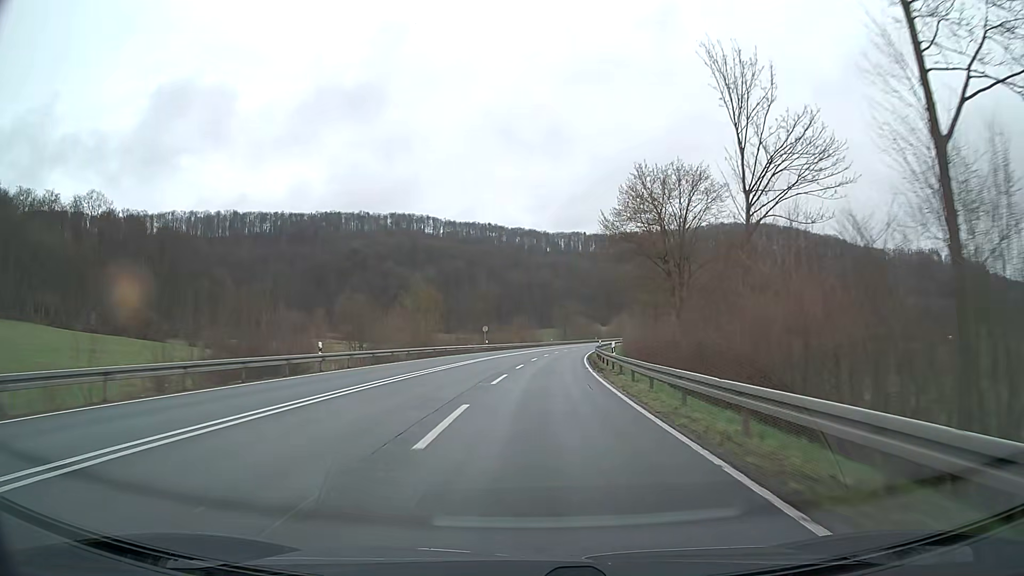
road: primary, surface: asphalt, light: Day
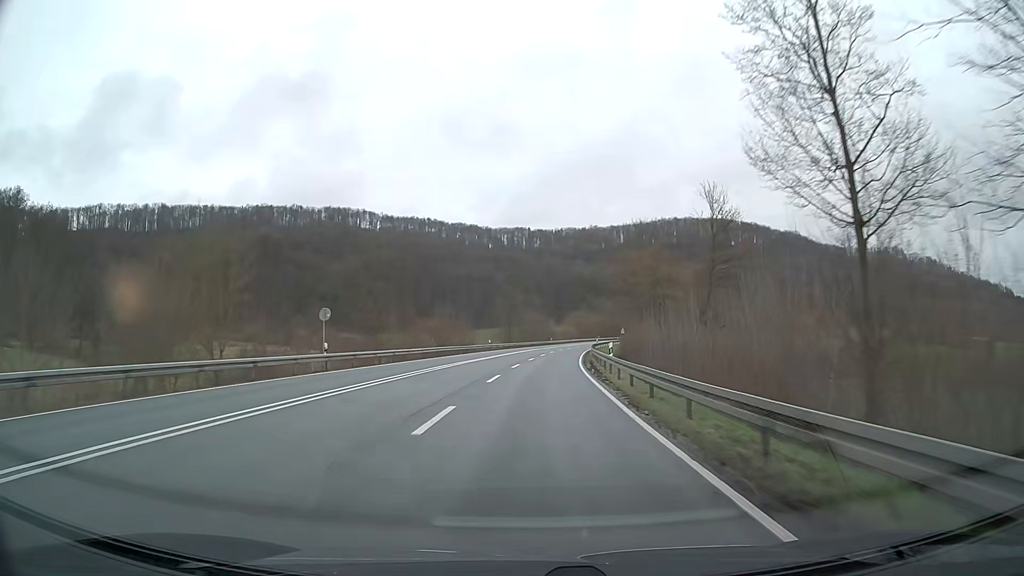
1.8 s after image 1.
(+2.1, +46.2) m; +5°
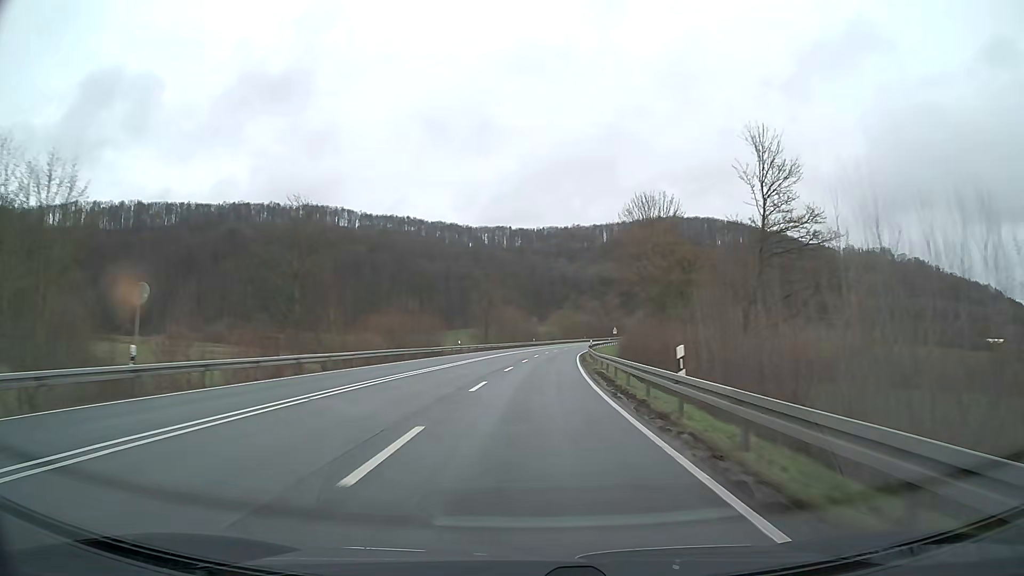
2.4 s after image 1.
(+0.1, +15.5) m; +1°
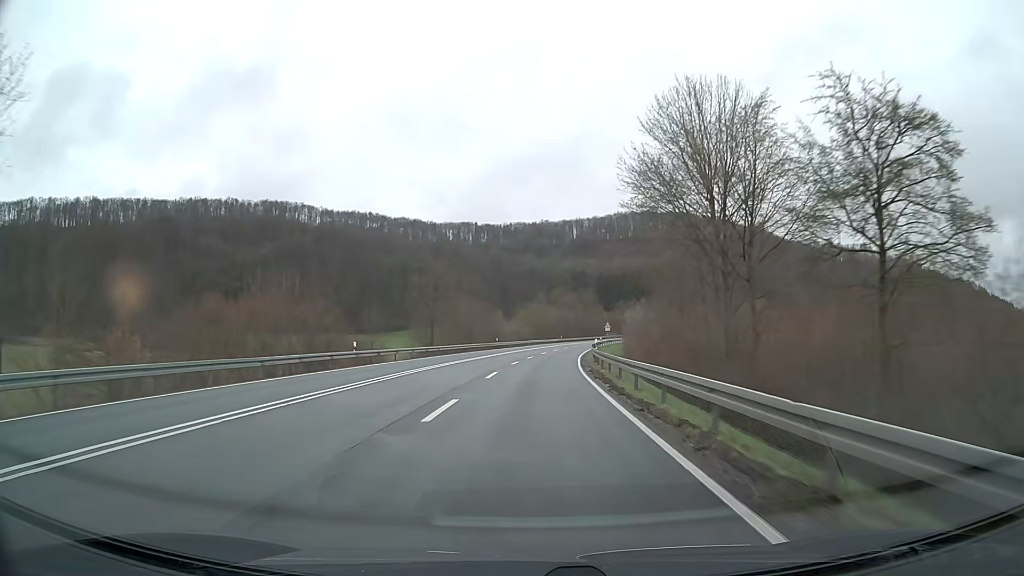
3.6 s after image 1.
(+0.8, +31.1) m; +3°
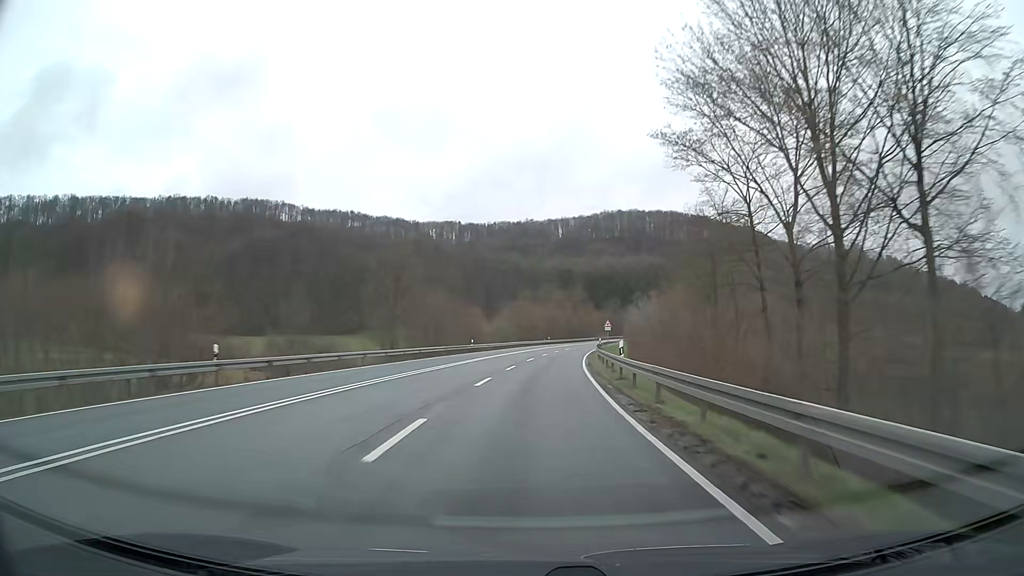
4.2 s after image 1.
(+0.2, +15.6) m; +1°
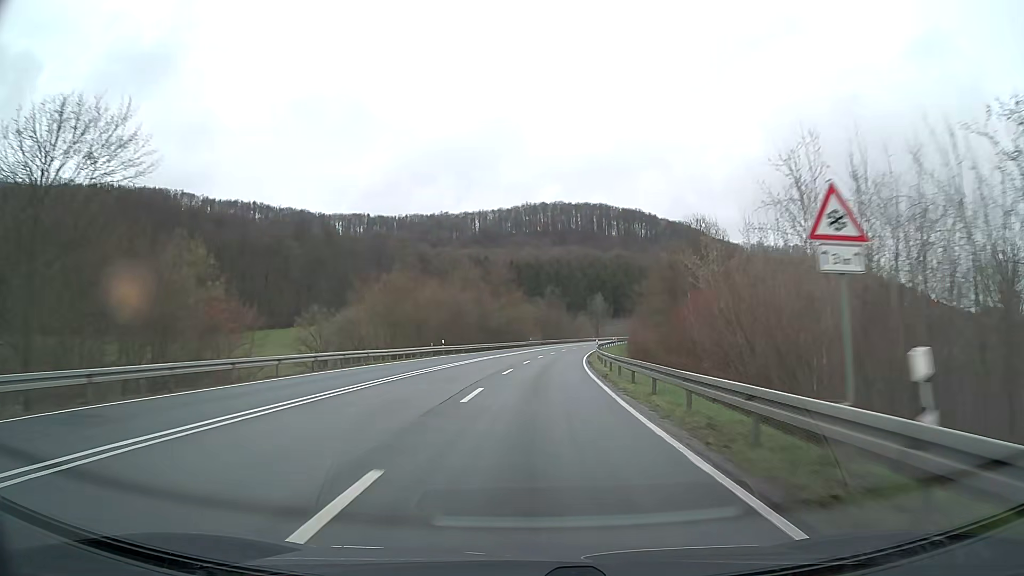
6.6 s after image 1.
(+3.7, +62.5) m; +7°
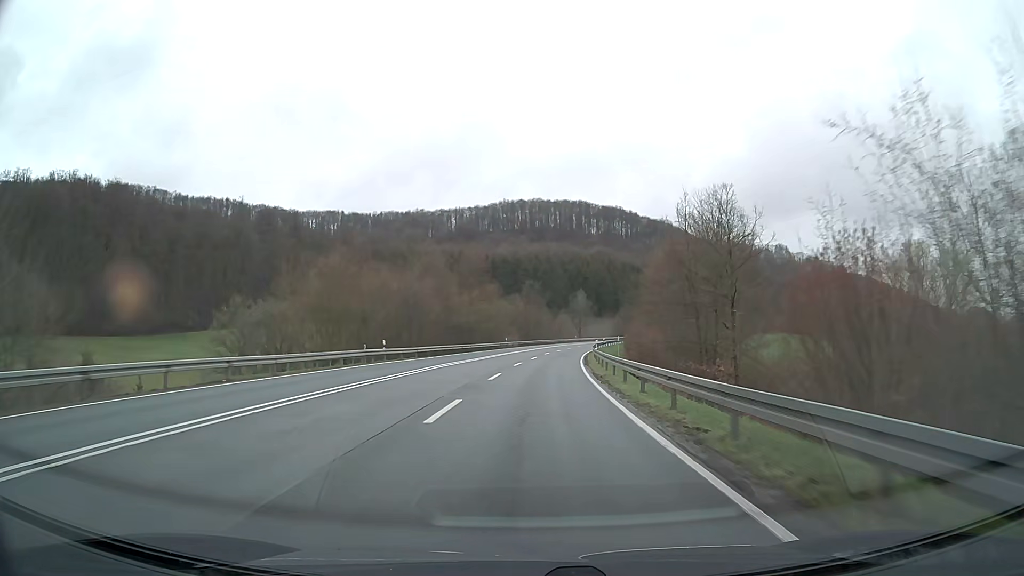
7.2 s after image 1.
(+0.3, +15.7) m; +2°
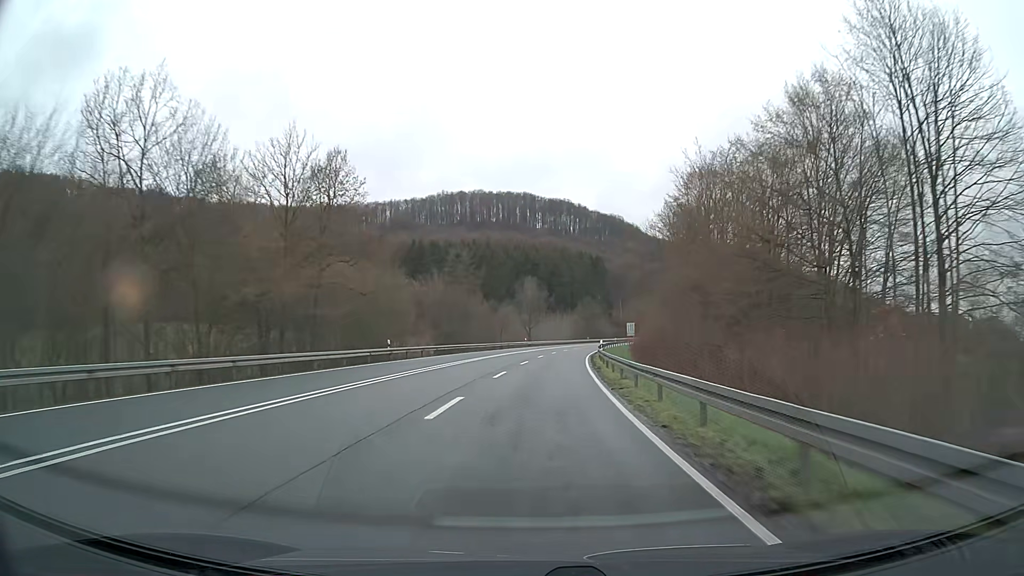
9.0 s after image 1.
(+2.0, +47.2) m; +5°
(0, +10) (0, +20) (+1, +30) (+2, +40) (+3, +50) (+4, +60) (+5, +70) (+7, +80) (+8, +89) (+10, +99) m
